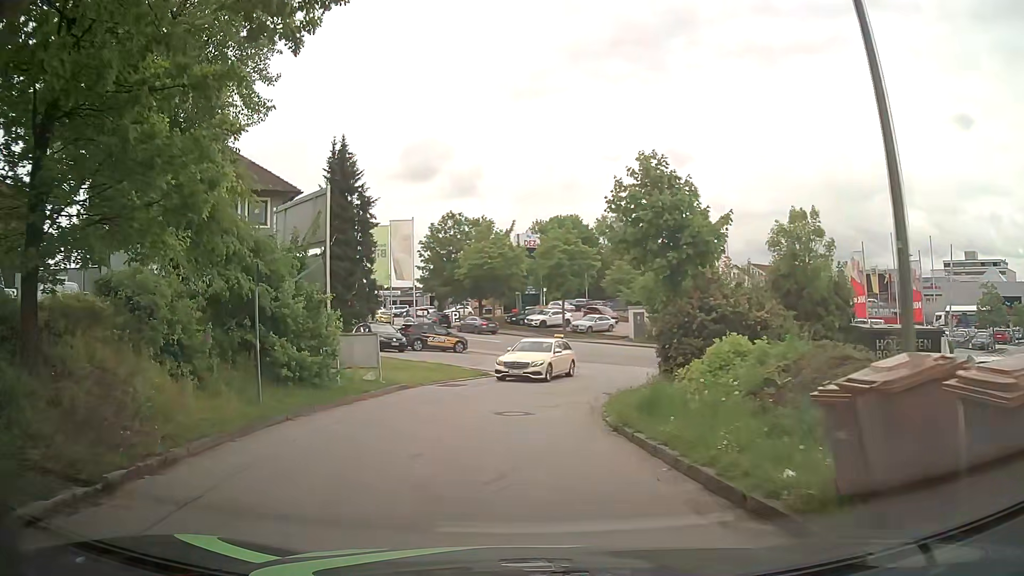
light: Day
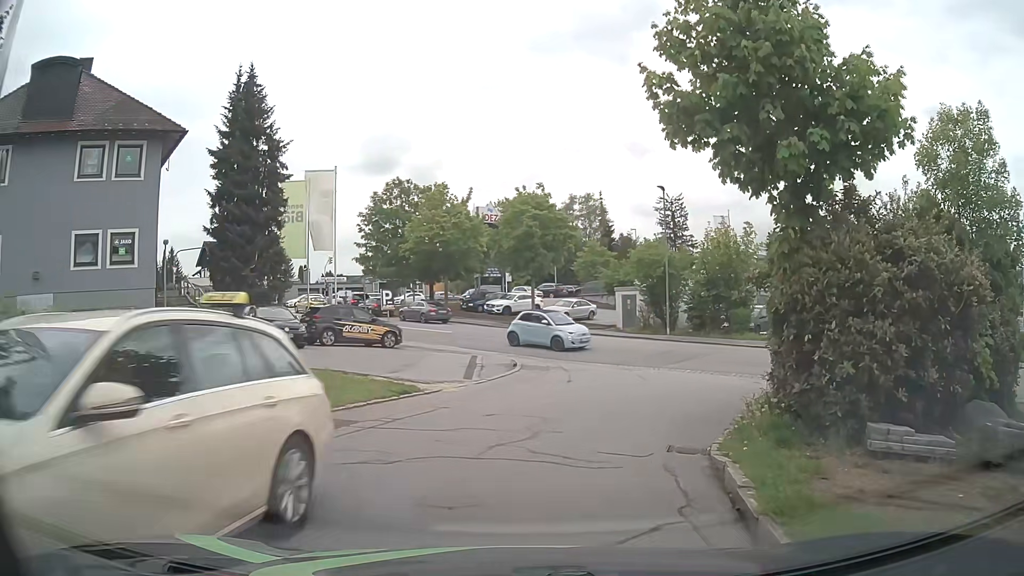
(+0.1, +11.5) m; +3°
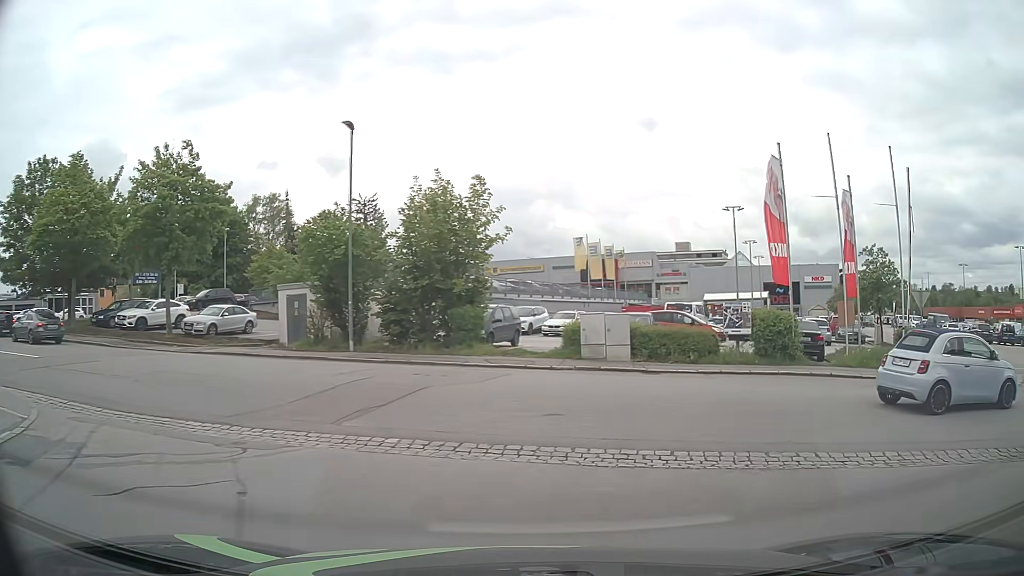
(+2.2, +12.9) m; +26°
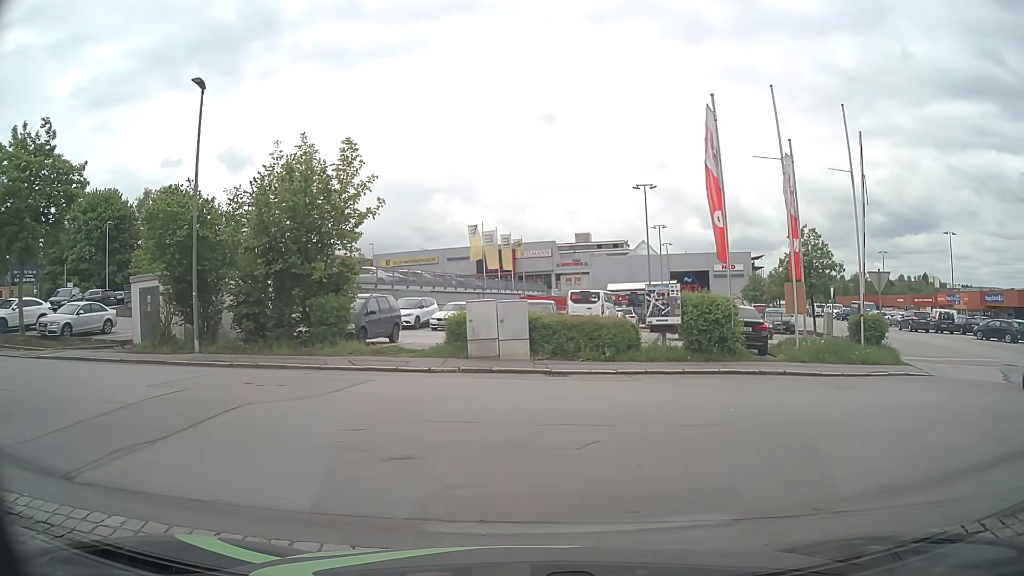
(+0.4, +4.0) m; +9°
